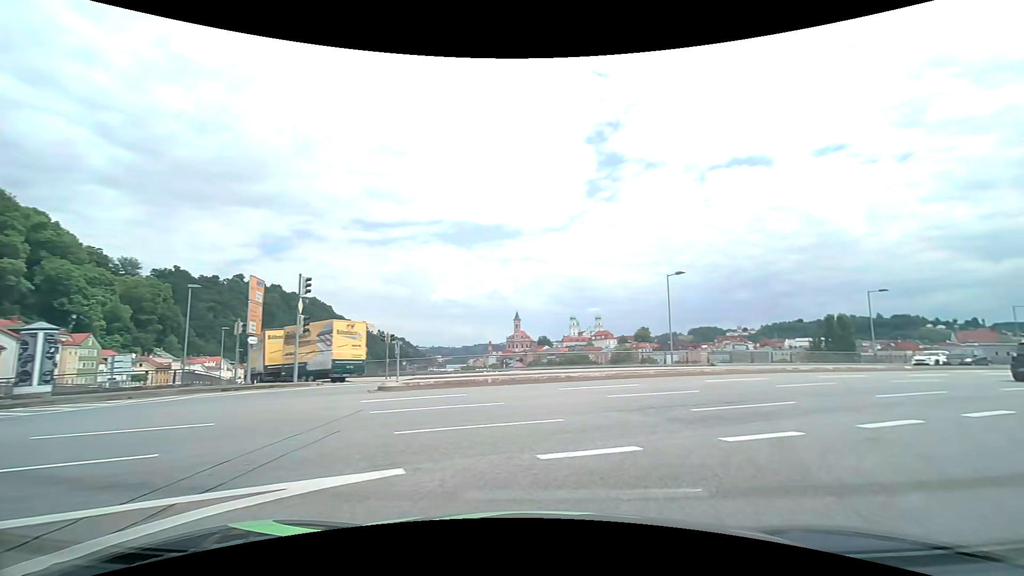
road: primary_link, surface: asphalt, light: Day
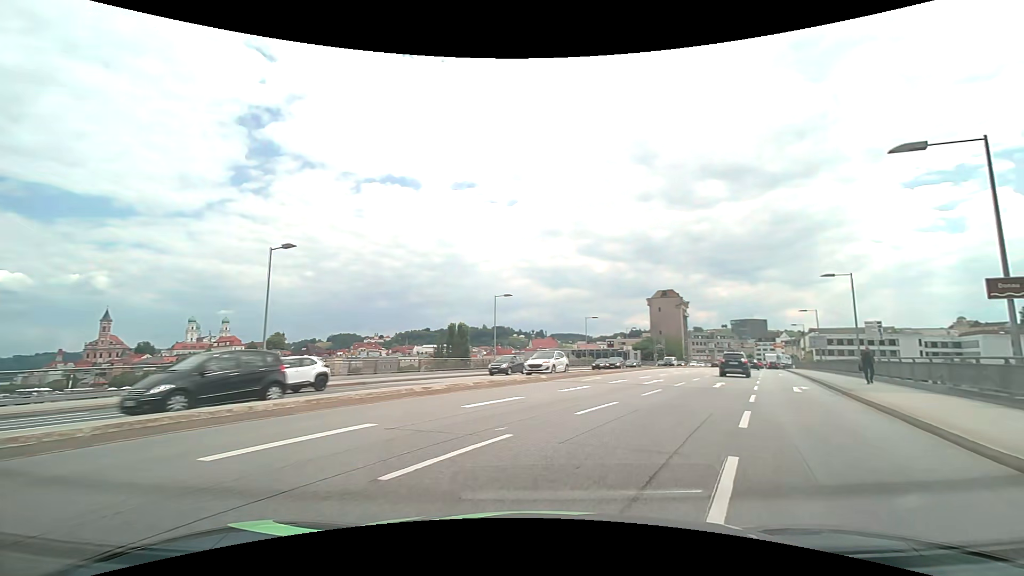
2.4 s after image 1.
(+4.4, +11.9) m; +39°
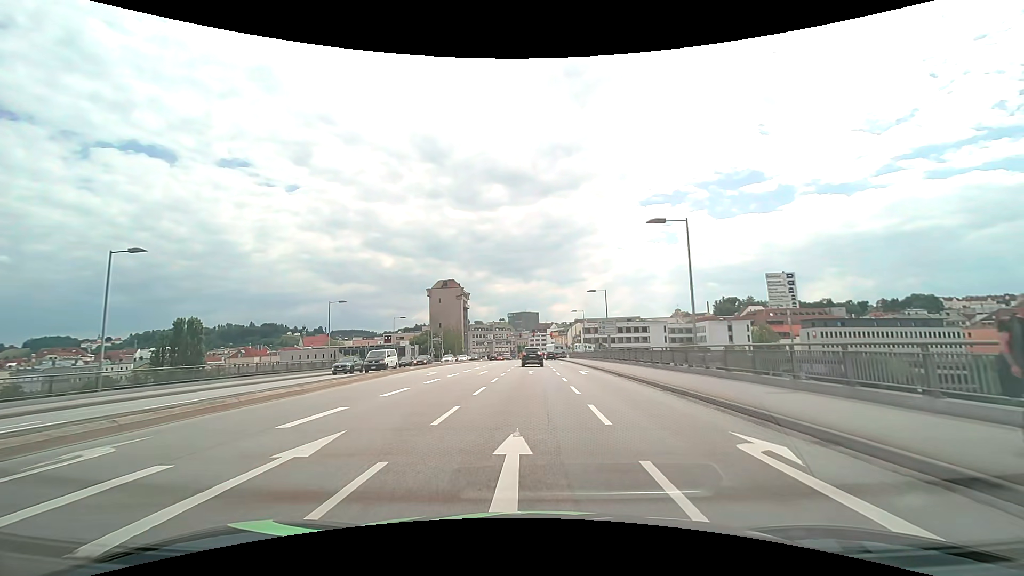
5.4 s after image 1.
(+6.1, +18.5) m; +26°
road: primary
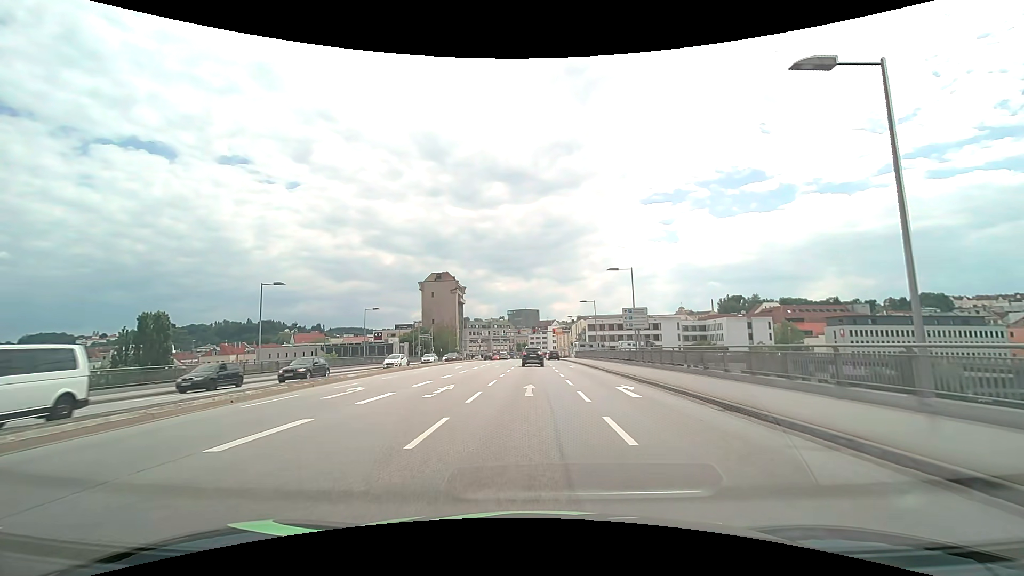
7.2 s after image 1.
(0.0, +14.2) m; 0°
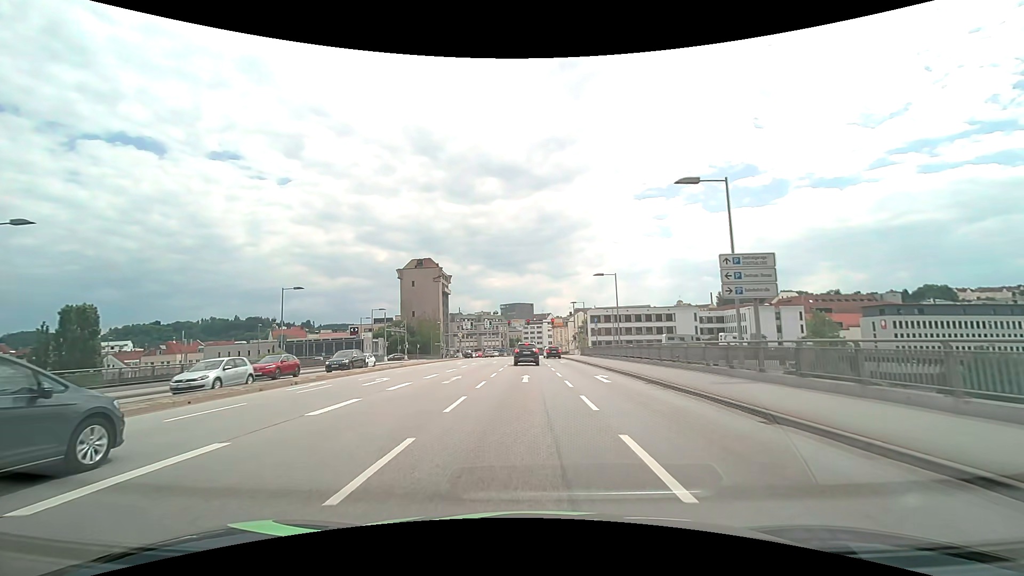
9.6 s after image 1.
(+0.1, +20.5) m; 0°
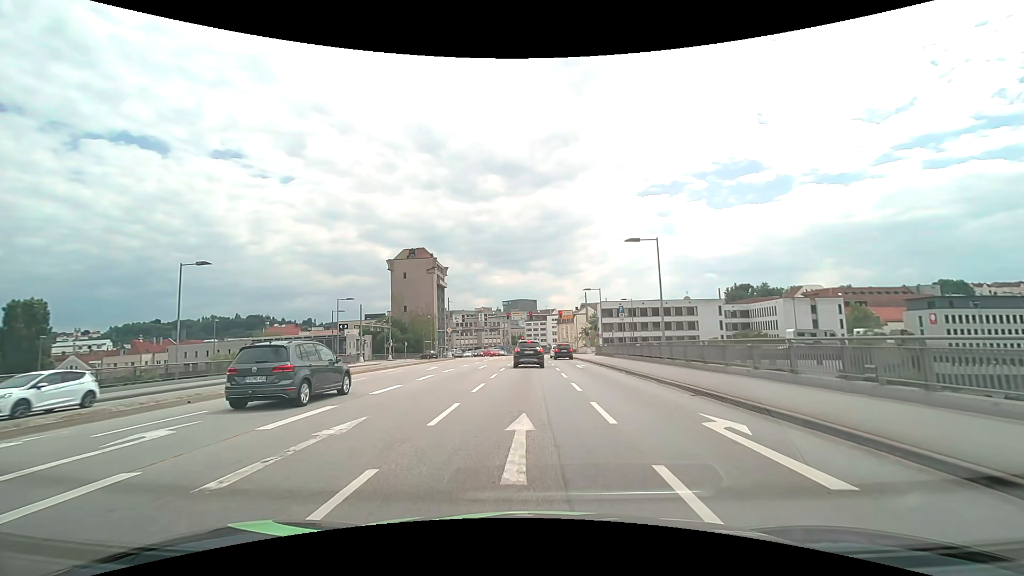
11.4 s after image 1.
(0.0, +13.8) m; 0°
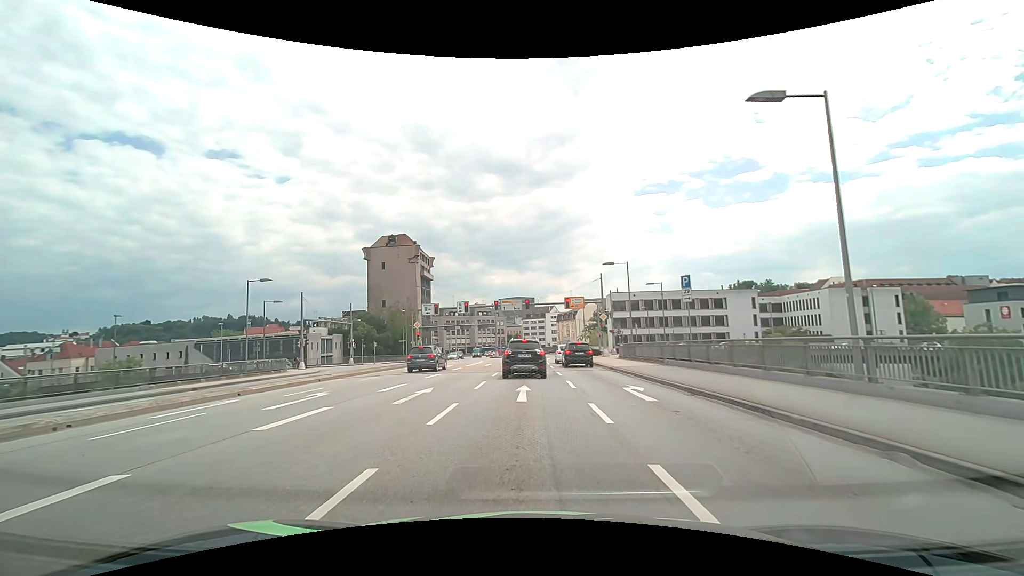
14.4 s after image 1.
(+0.1, +17.7) m; +1°
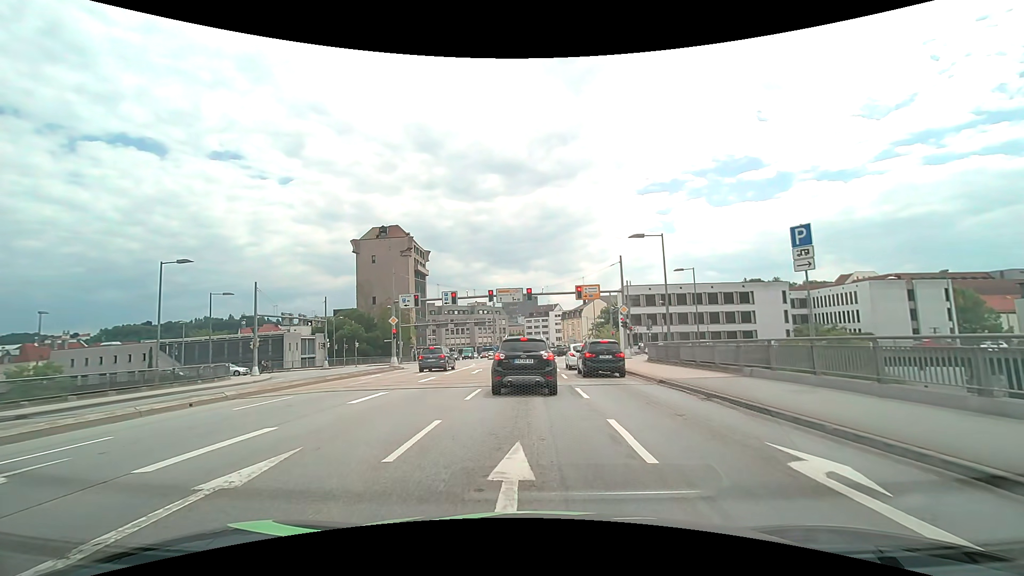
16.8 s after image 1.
(0.0, +9.7) m; 0°
(0, +10) (0, +20) (-1, +30) (-1, +40) (-1, +50) (0, +60) (-1, +70) (-1, +80) (-1, +90) (-1, +100) m
